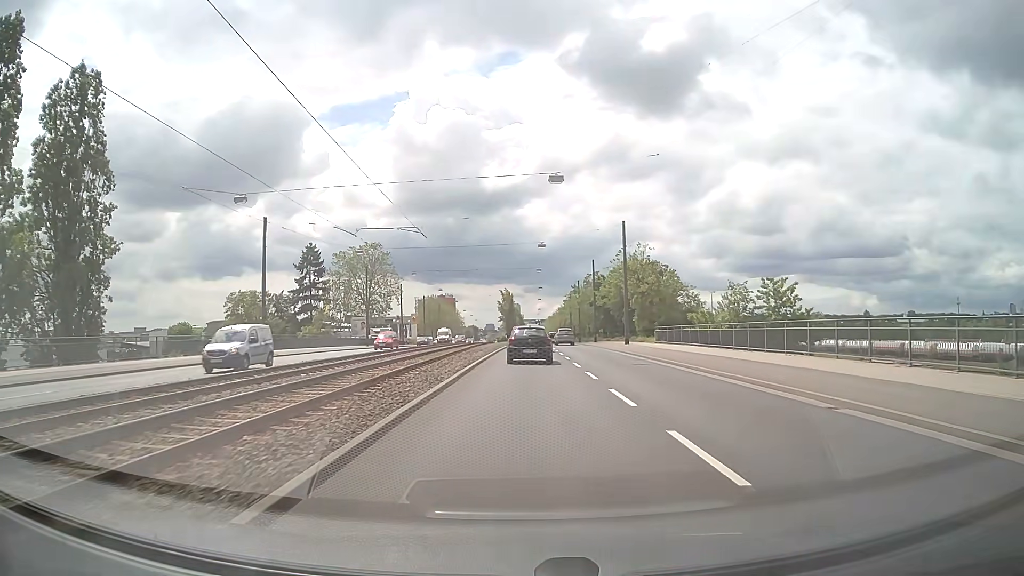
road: primary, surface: asphalt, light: Day
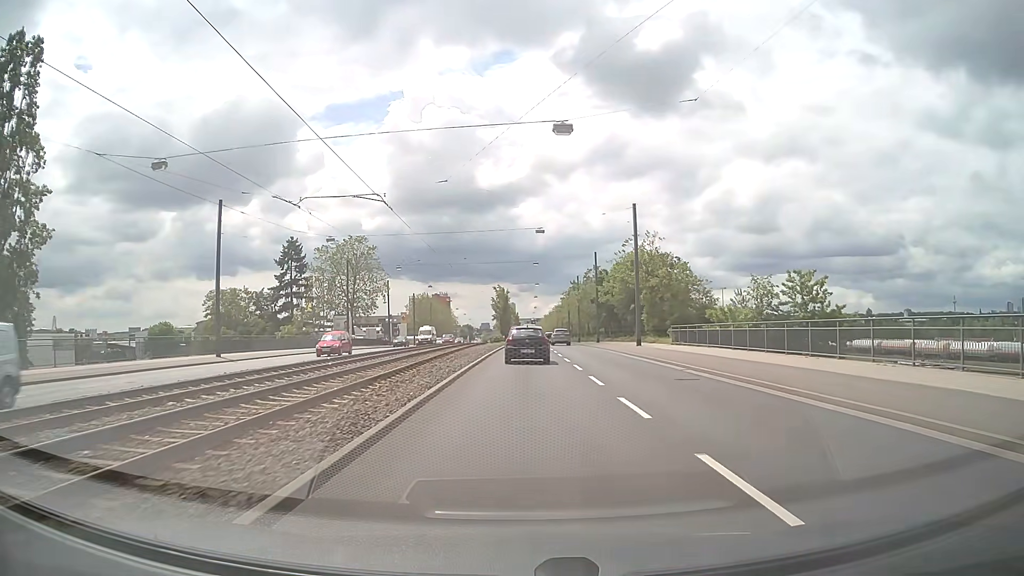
(0.0, +7.7) m; 0°
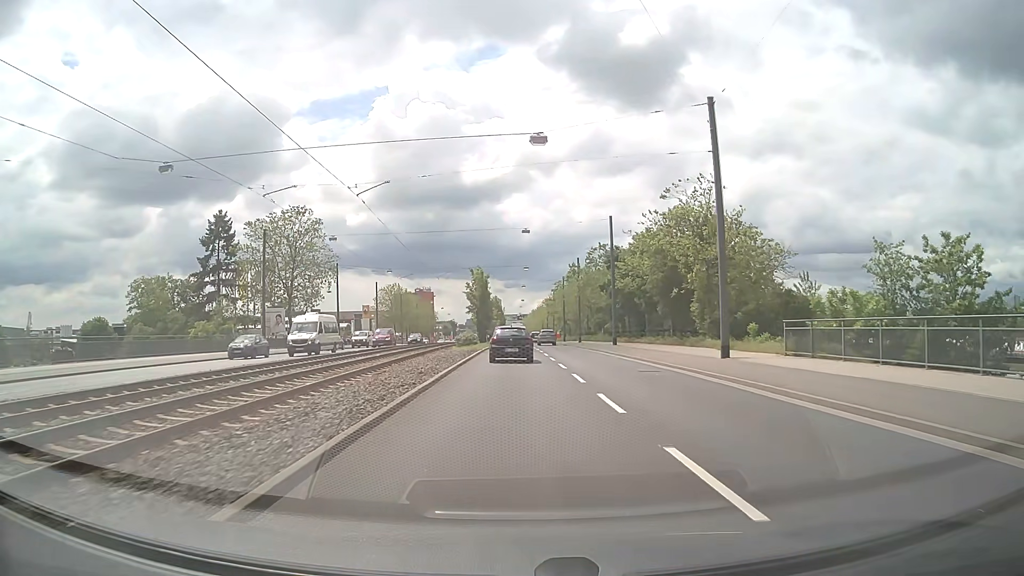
(+0.2, +23.6) m; +1°
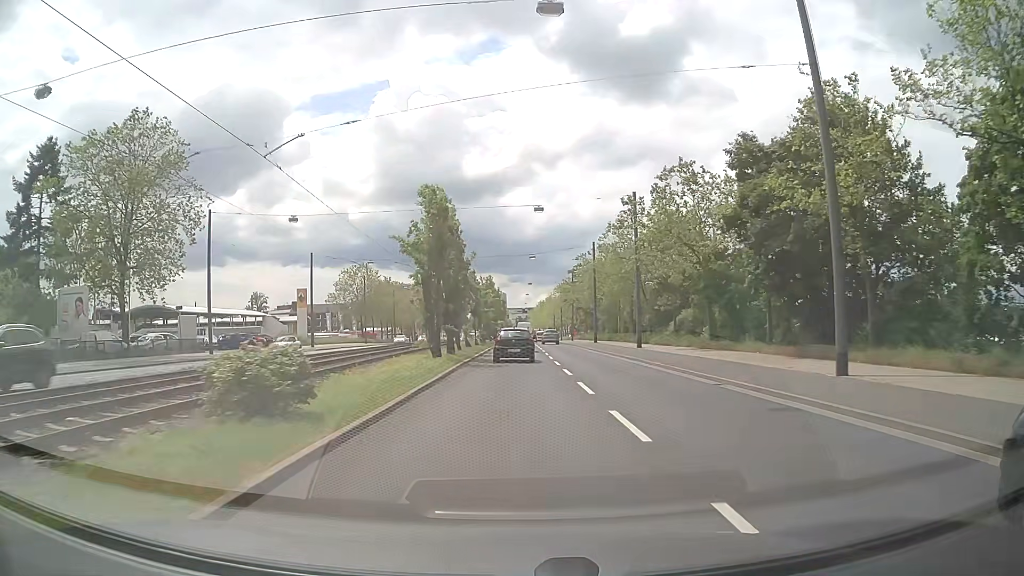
(-0.2, +38.7) m; -1°
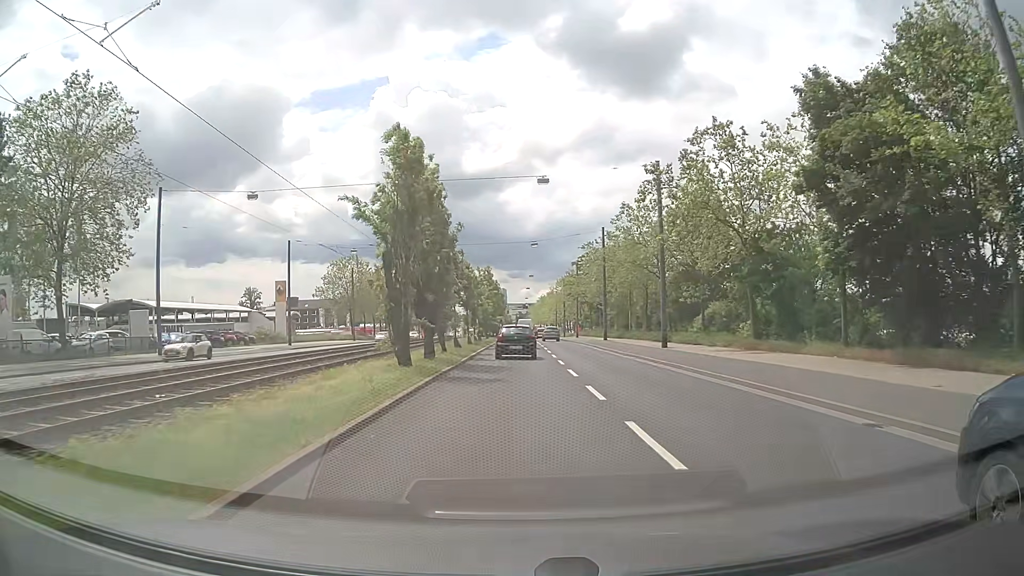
(0.0, +7.8) m; 0°
(0, +10) (0, +20) (0, +30) (0, +40) (0, +50) (0, +60) (0, +70) (0, +80) (0, +90) (0, +100) m
